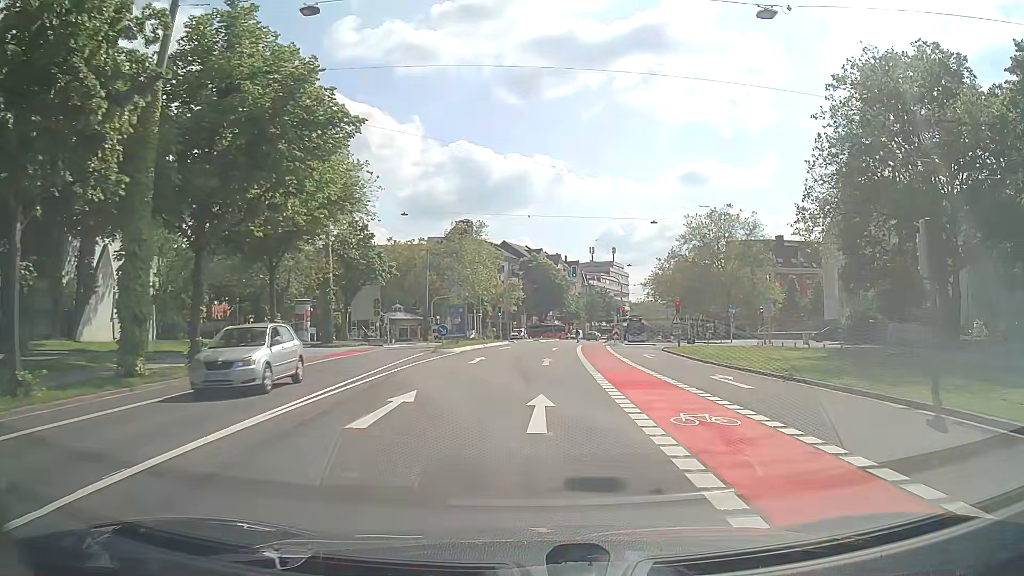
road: secondary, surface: asphalt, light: Day
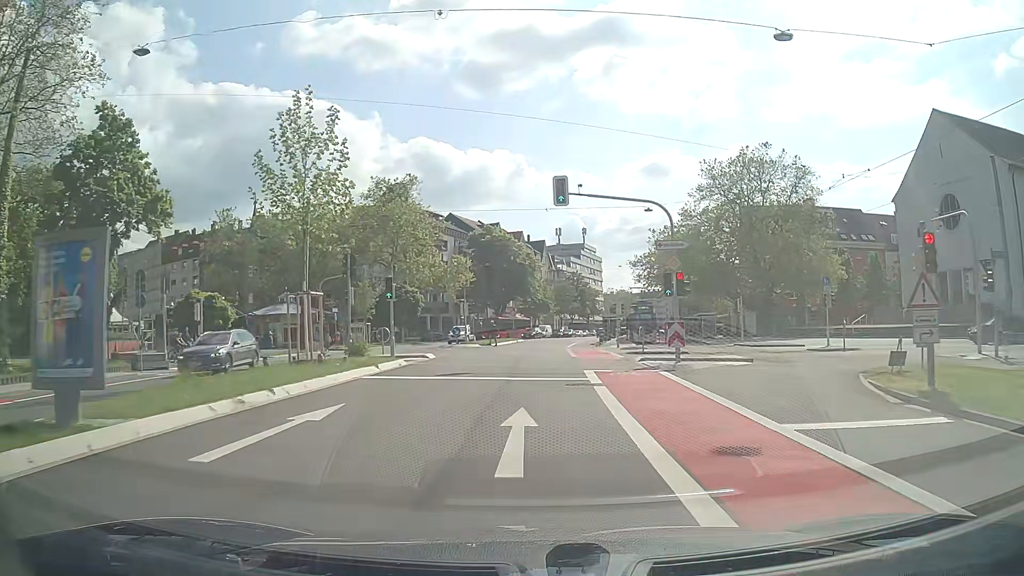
(+0.7, +32.3) m; +3°
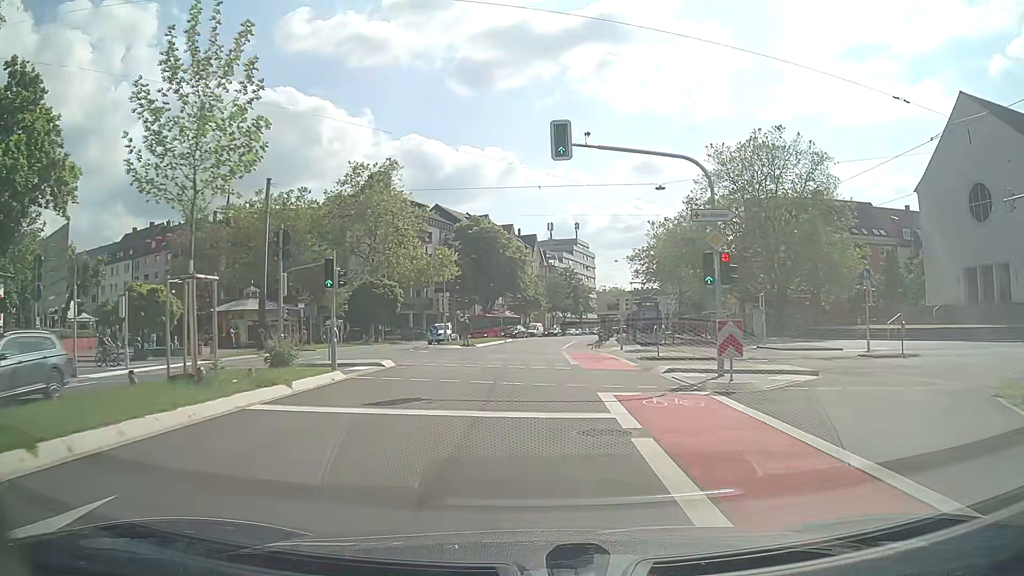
(+0.1, +6.5) m; +1°
(0, +10) (0, +20) (+1, +30) (+1, +40) (+1, +50) (+2, +60) (+4, +70) (+5, +80) (+7, +90) (+9, +99) m
